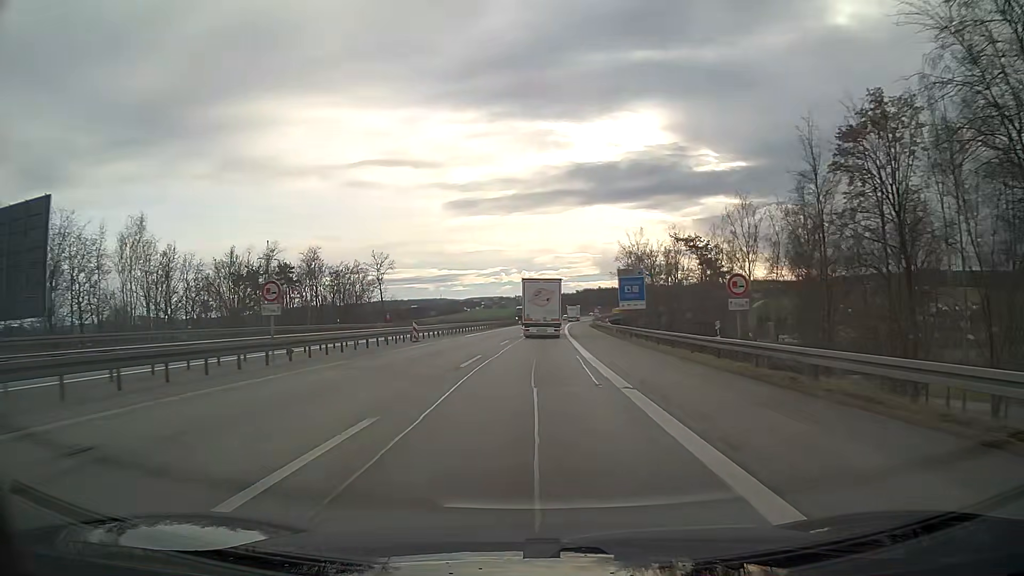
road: motorway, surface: asphalt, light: Day
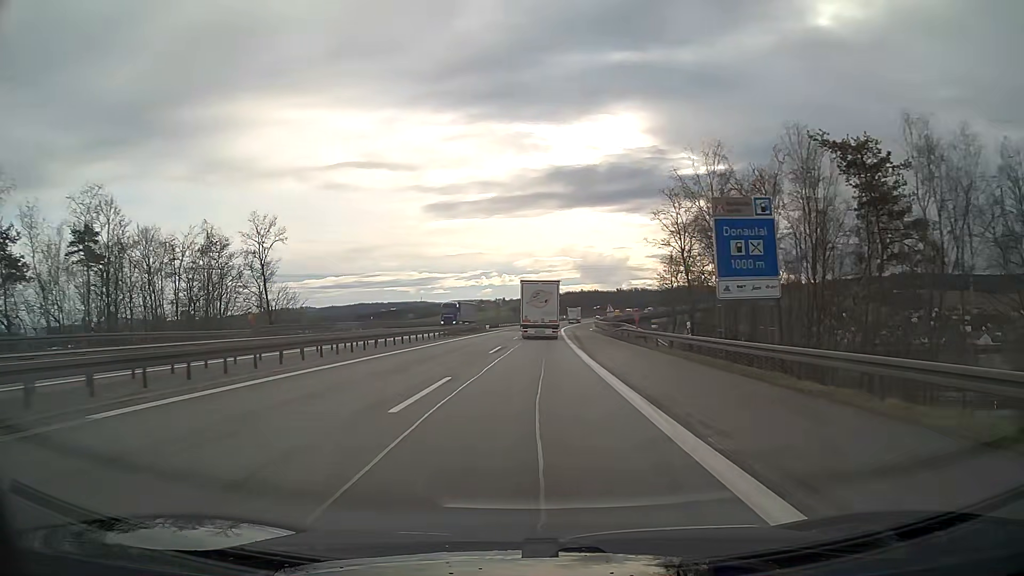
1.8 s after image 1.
(+0.6, +43.2) m; +2°
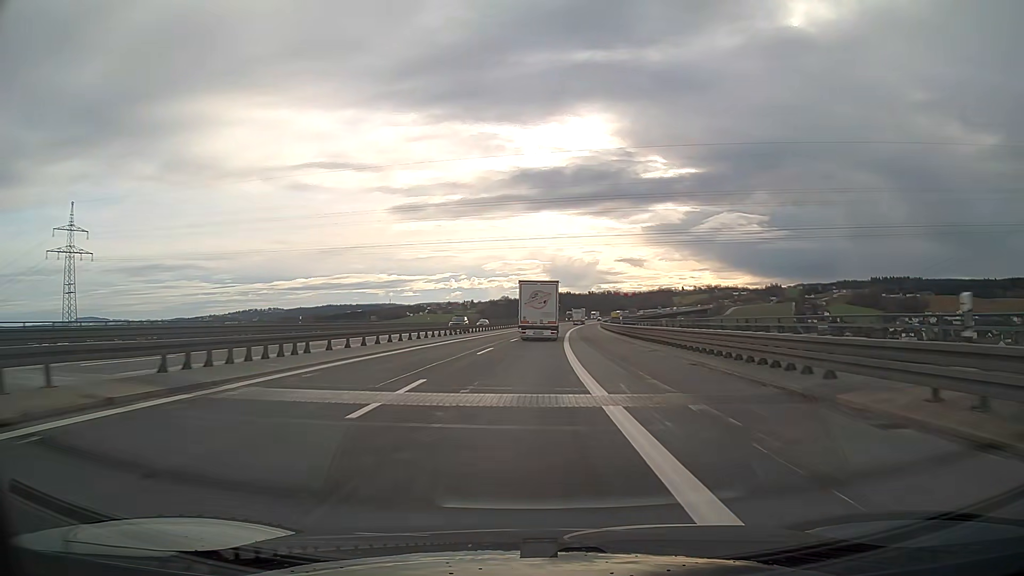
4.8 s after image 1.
(+1.7, +73.1) m; +3°
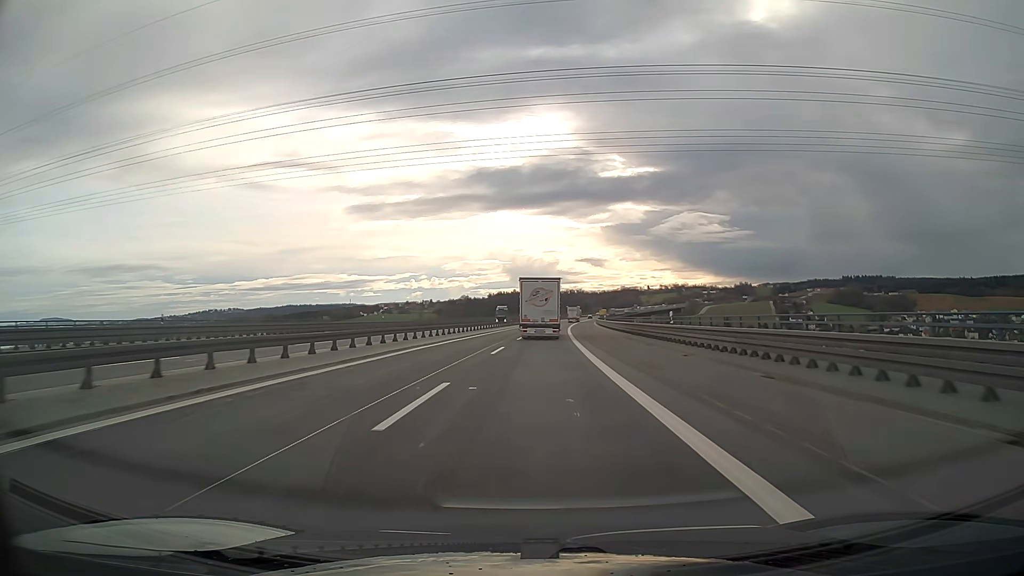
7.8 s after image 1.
(+1.9, +73.0) m; +3°
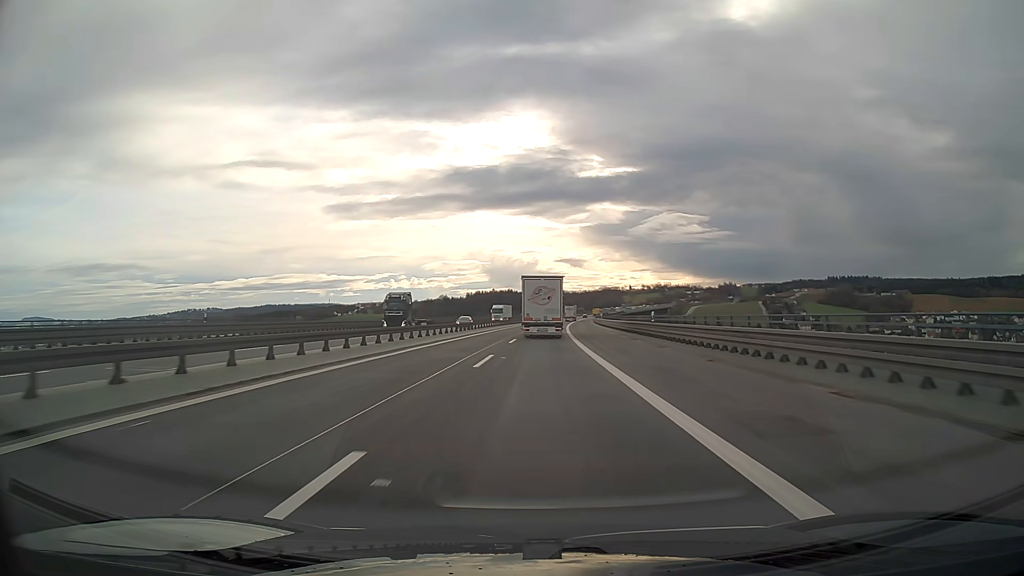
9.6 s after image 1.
(+0.6, +43.5) m; +2°
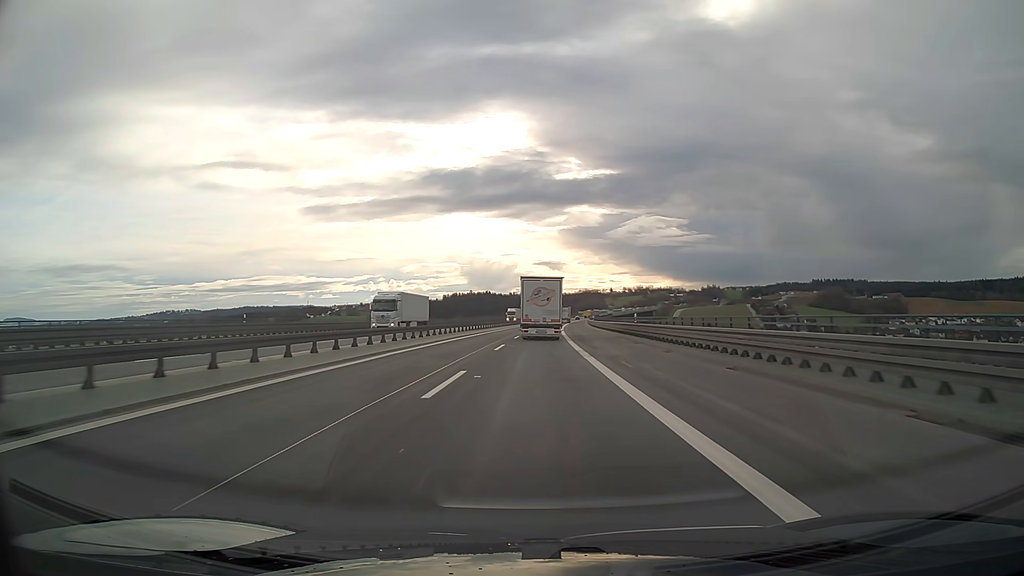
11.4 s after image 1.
(+0.7, +43.2) m; +2°
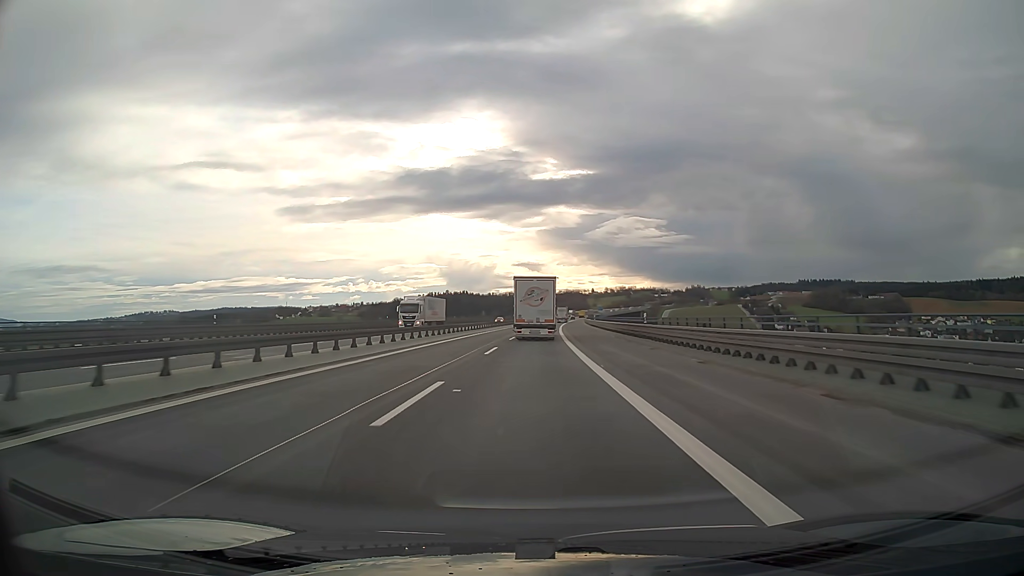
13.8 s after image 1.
(+0.9, +57.1) m; +2°
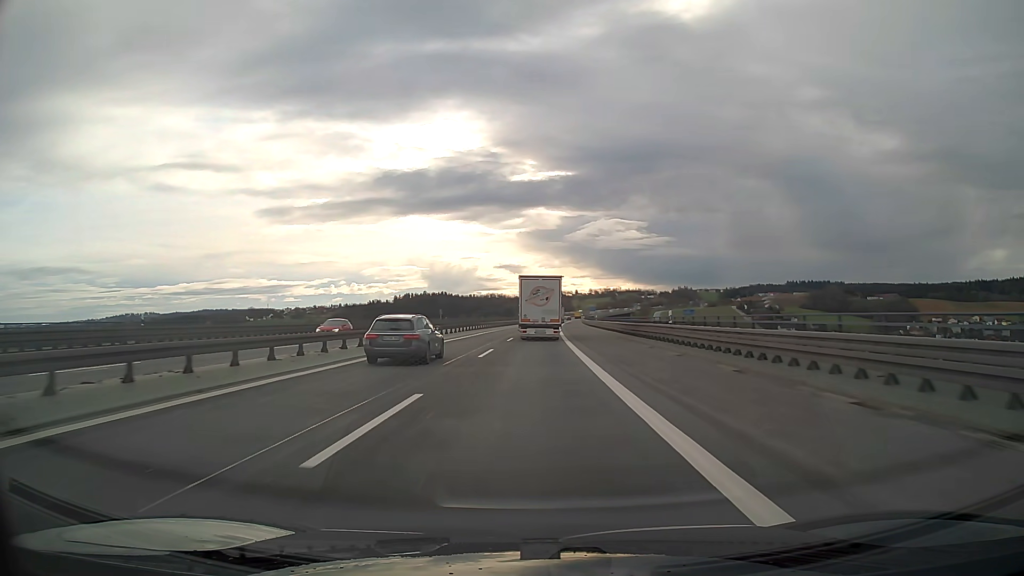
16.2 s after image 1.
(+0.8, +56.5) m; +1°
